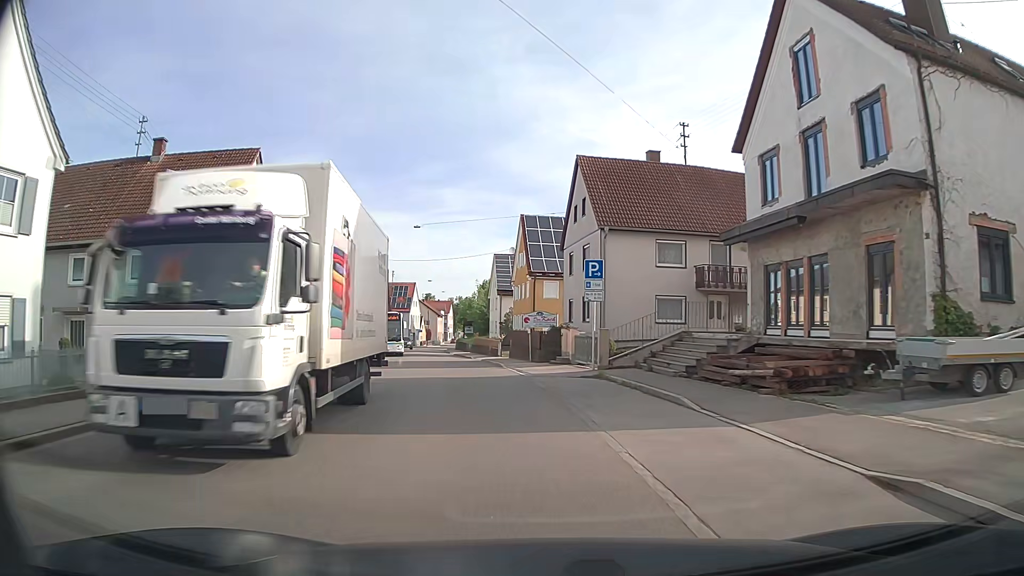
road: secondary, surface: asphalt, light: Day
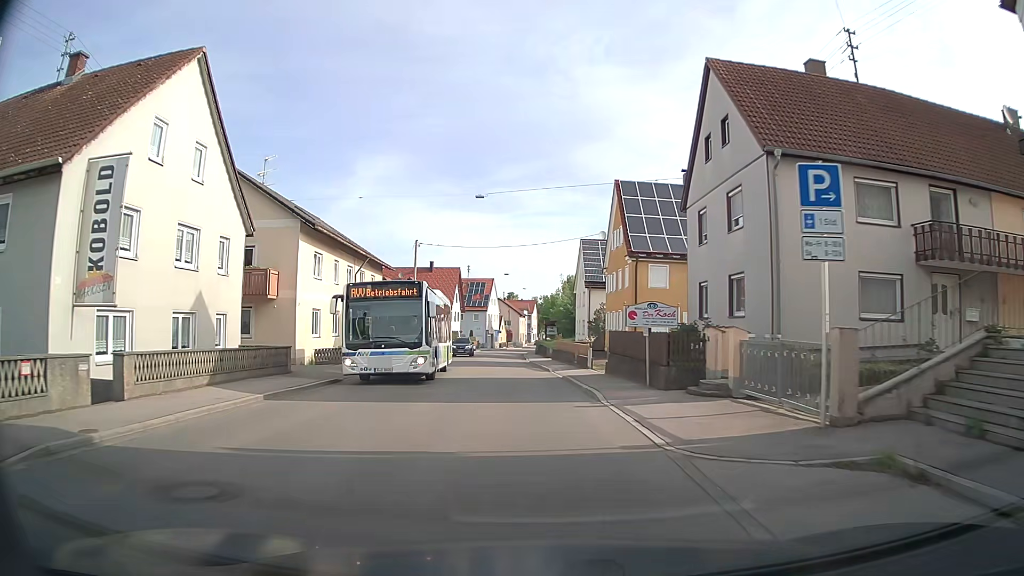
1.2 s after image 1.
(-0.8, +12.7) m; -7°
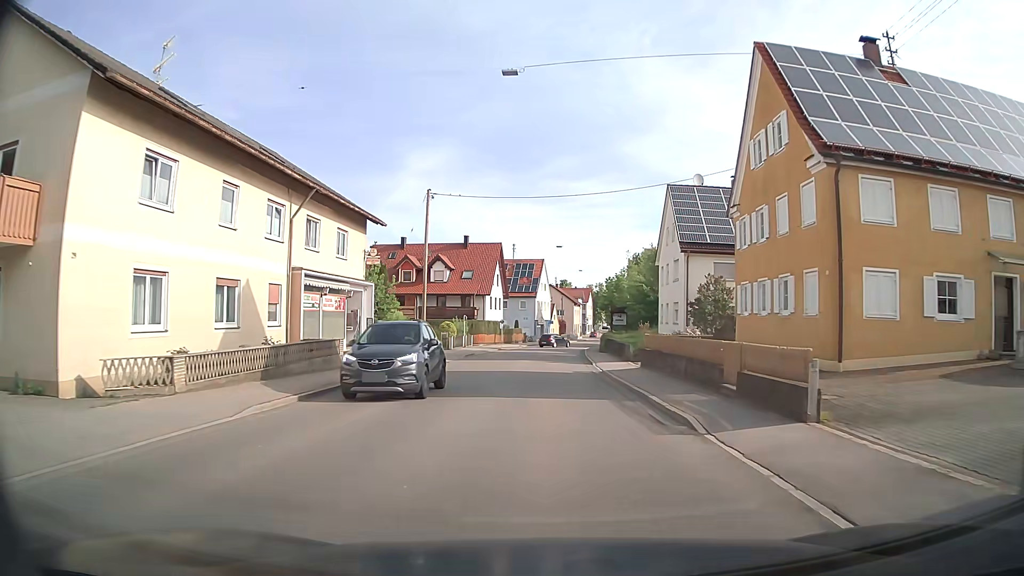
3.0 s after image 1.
(-1.0, +19.5) m; -5°
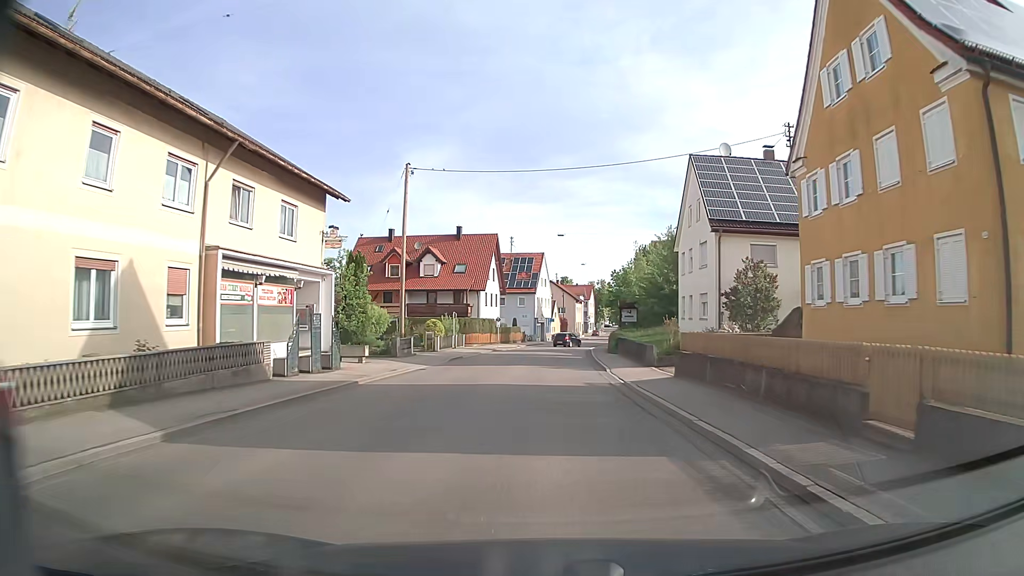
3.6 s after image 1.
(0.0, +6.7) m; 0°
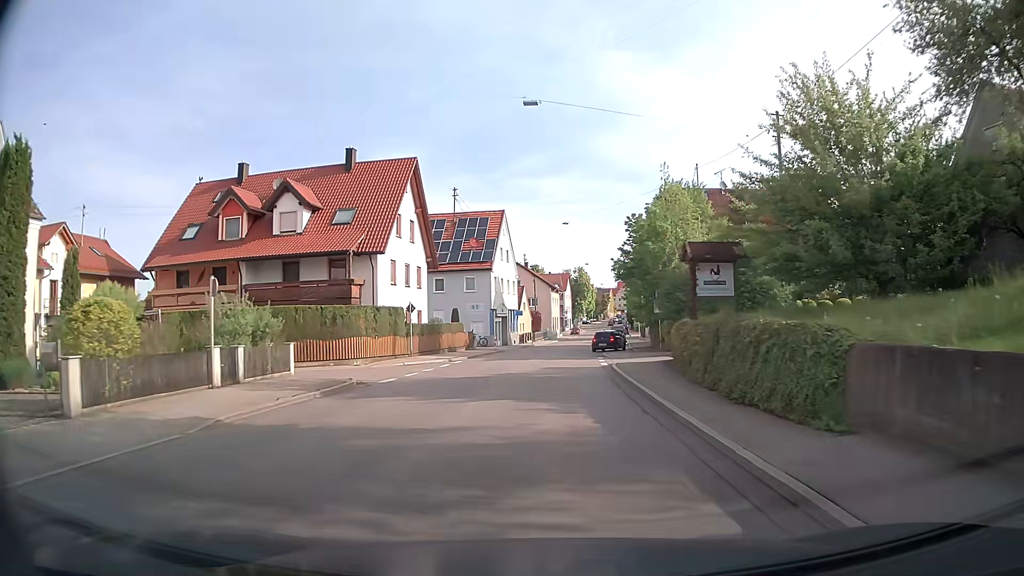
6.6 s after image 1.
(+0.6, +33.6) m; +3°
